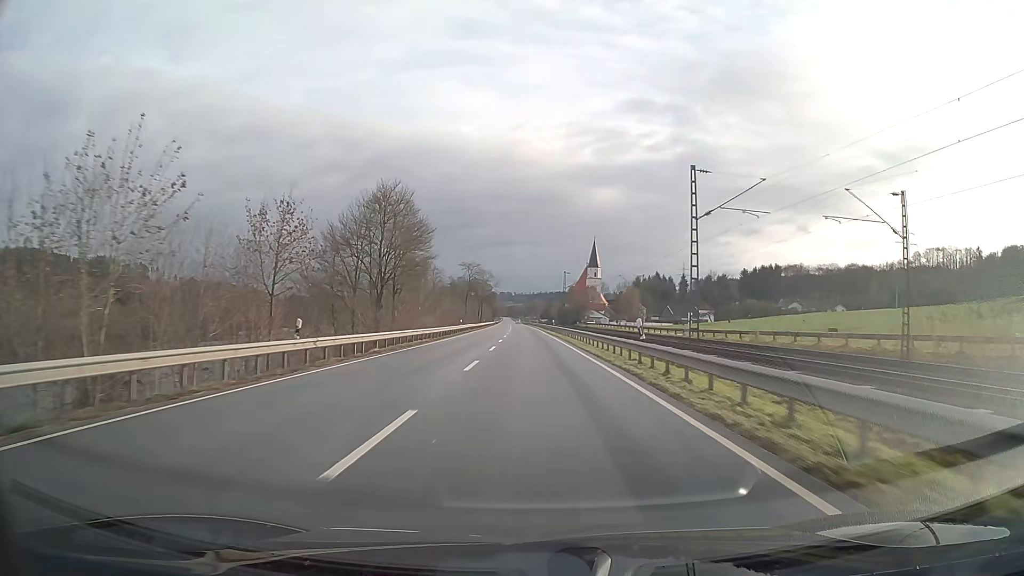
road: primary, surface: asphalt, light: Day
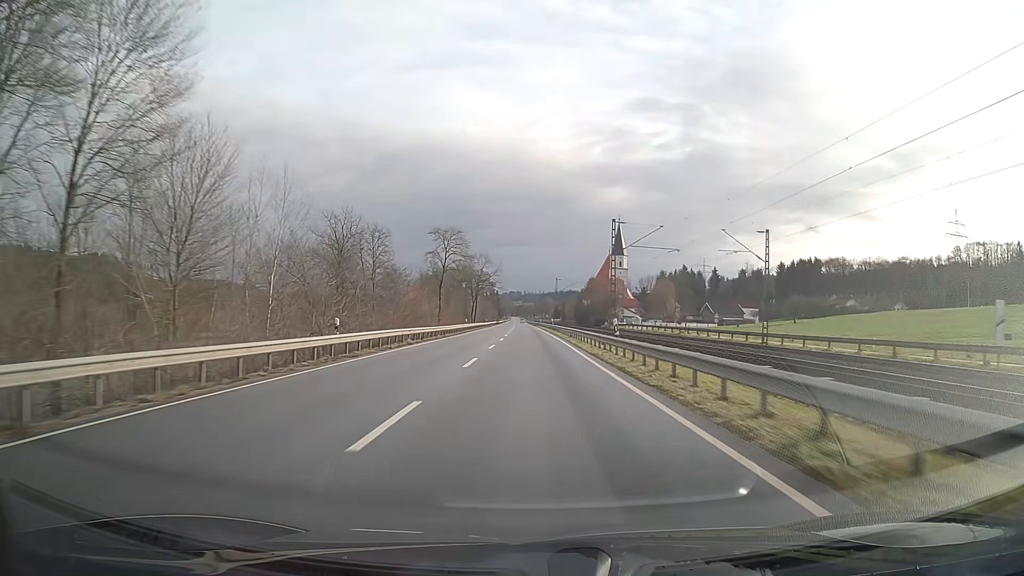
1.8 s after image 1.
(-0.3, +47.4) m; -1°
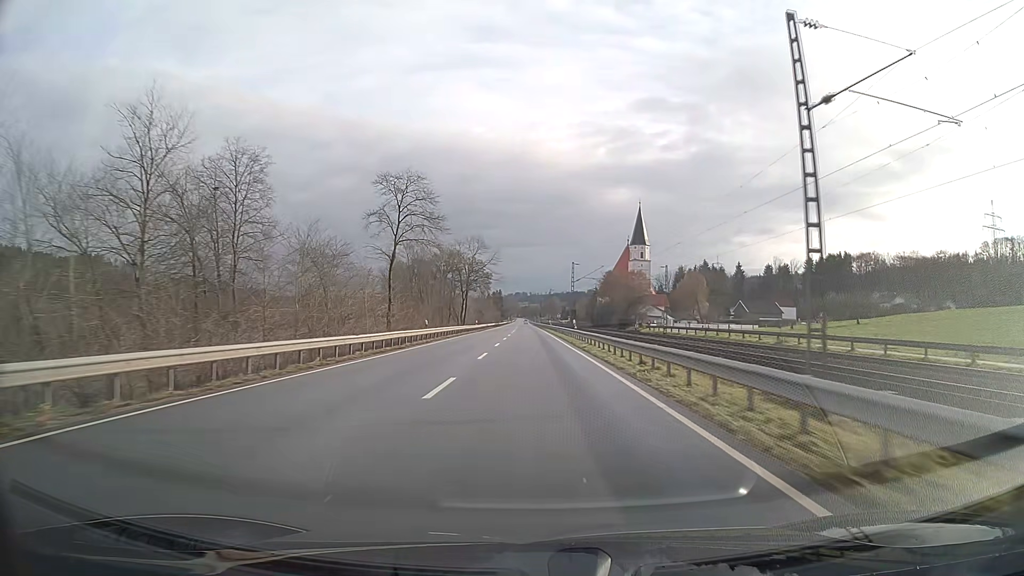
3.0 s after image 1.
(-0.1, +31.6) m; 0°
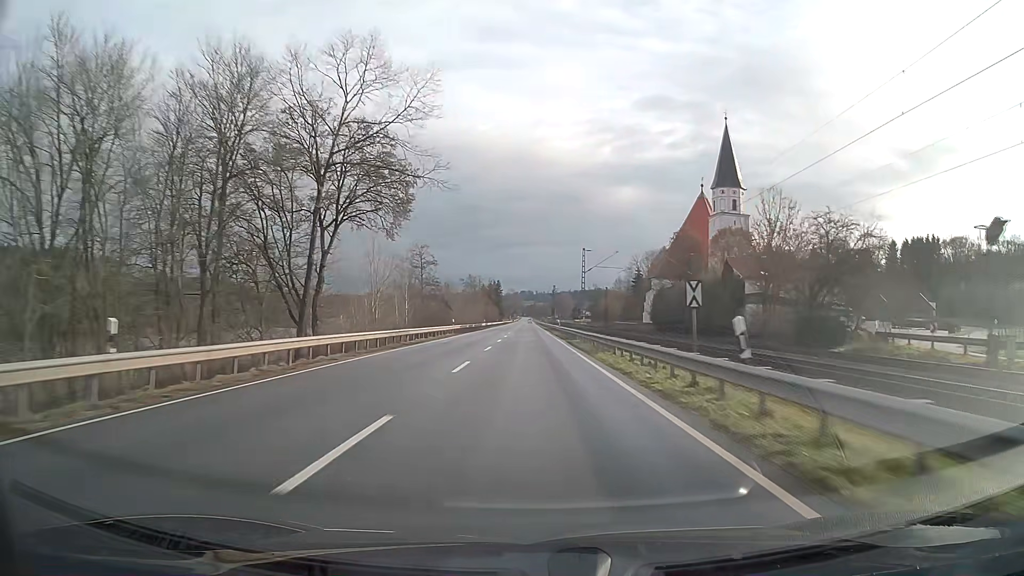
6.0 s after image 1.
(-0.4, +79.2) m; -1°
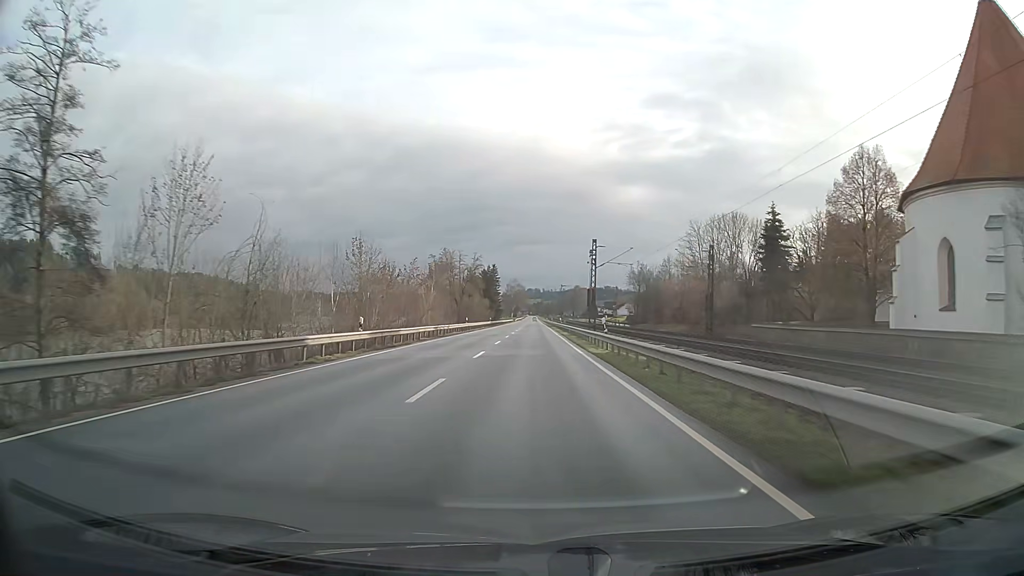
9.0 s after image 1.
(-0.4, +79.3) m; 0°
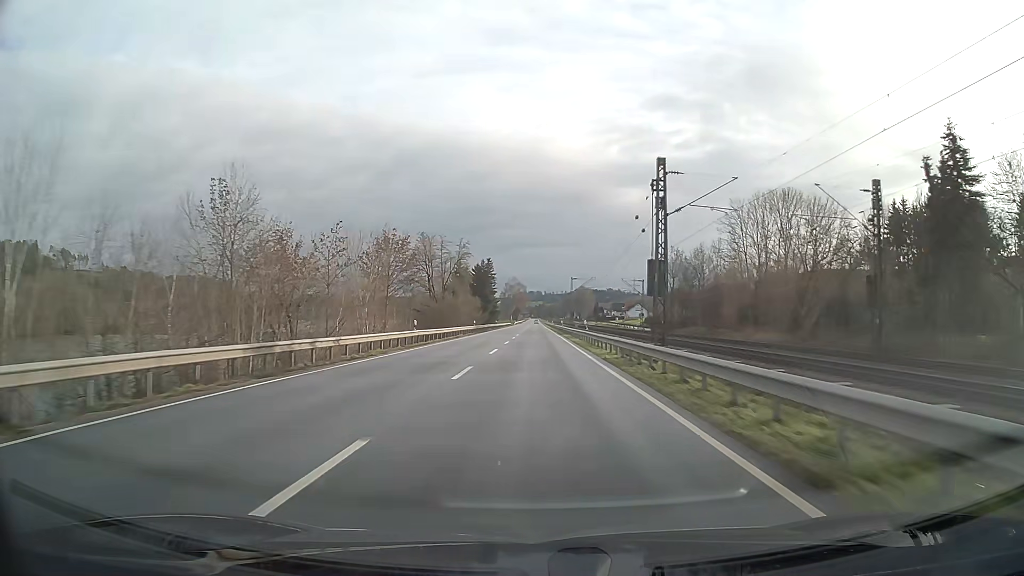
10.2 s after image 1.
(0.0, +31.7) m; 0°
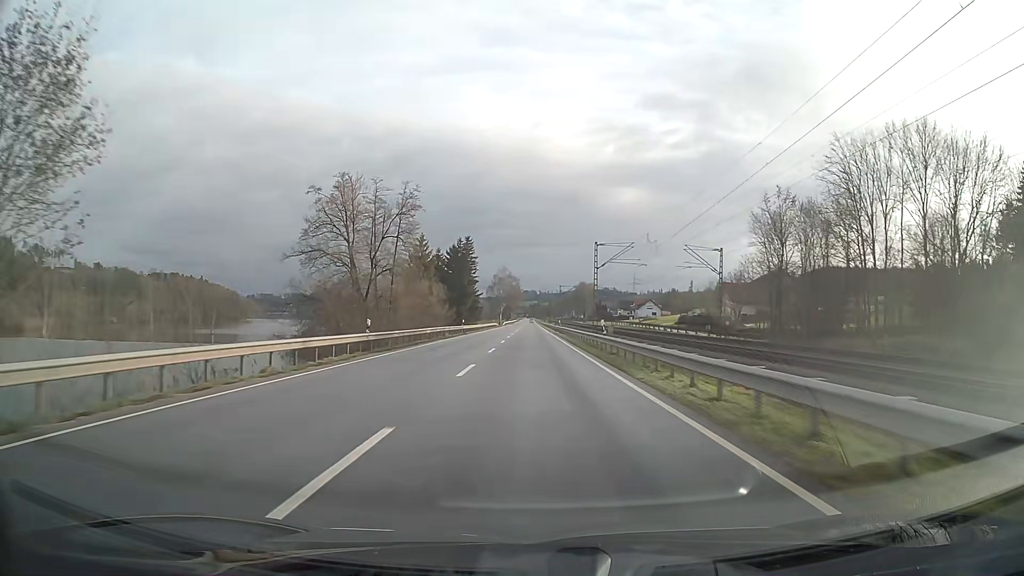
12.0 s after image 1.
(+0.1, +47.6) m; 0°
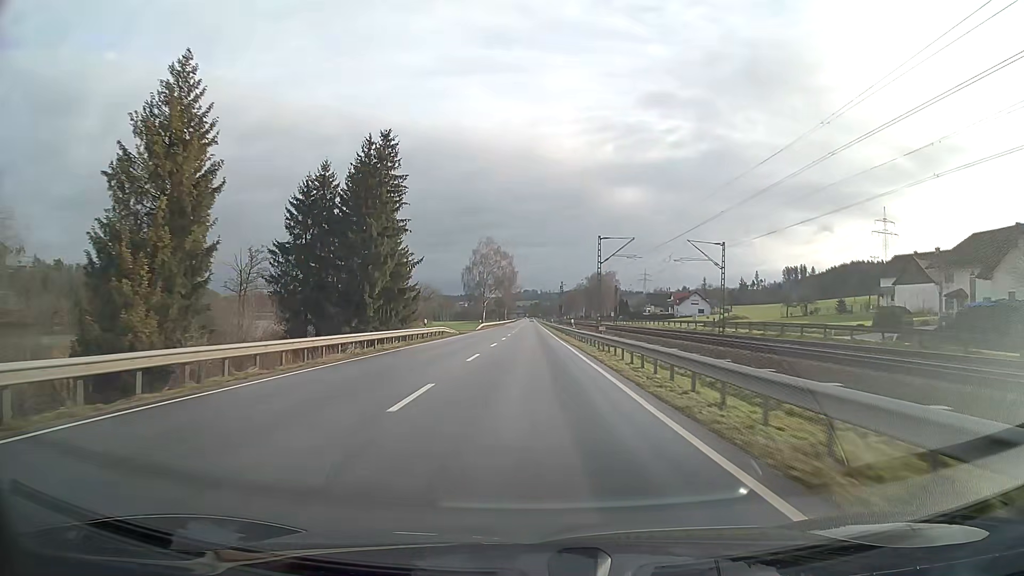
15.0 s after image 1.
(-0.1, +79.2) m; 0°
(0, +10) (0, +20) (0, +30) (0, +40) (0, +50) (0, +60) (0, +70) (0, +80) (0, +90) (0, +100) m
